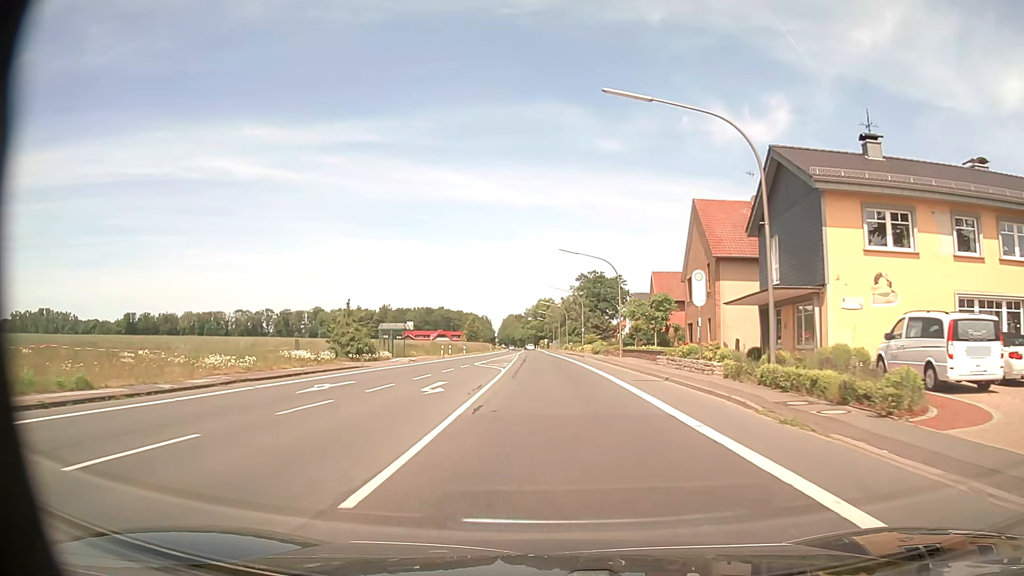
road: primary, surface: asphalt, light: Day
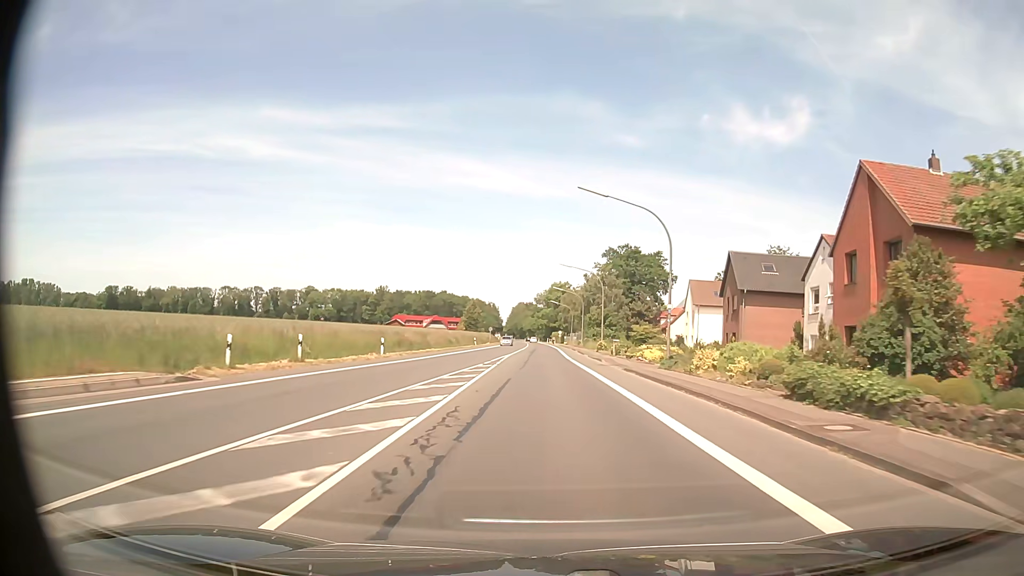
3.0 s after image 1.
(-0.5, +49.8) m; -1°
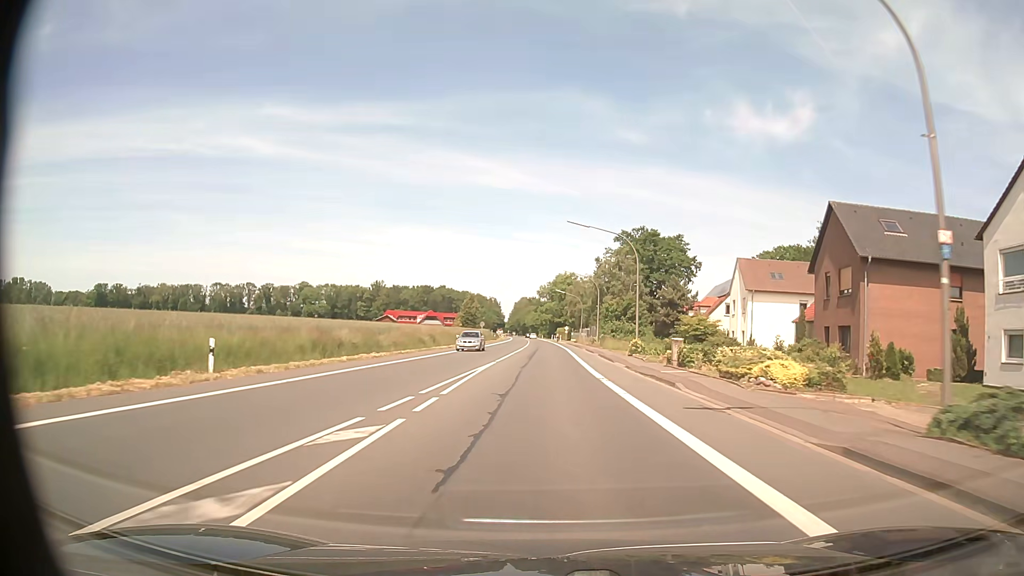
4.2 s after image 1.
(0.0, +21.2) m; 0°
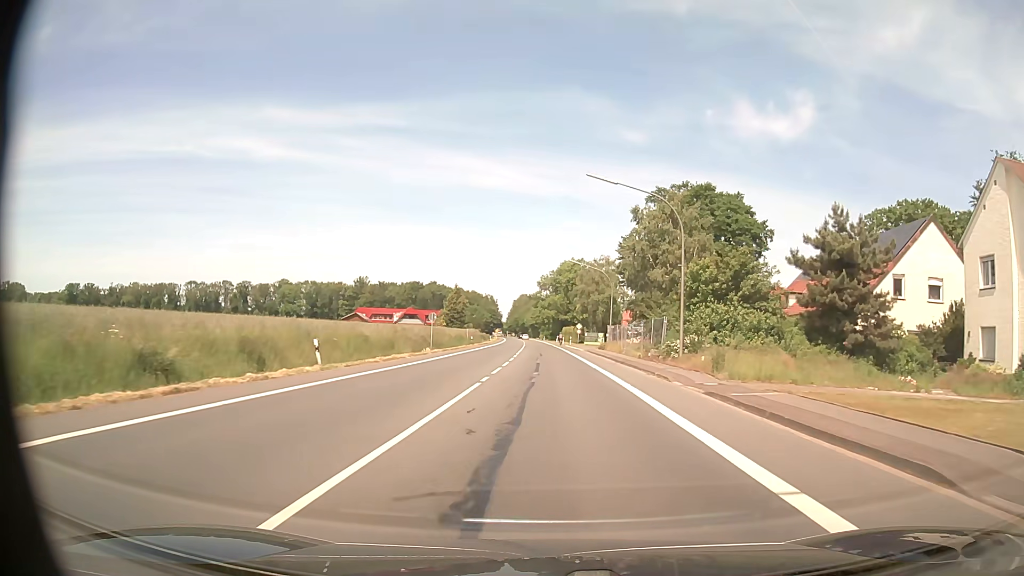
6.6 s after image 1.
(-0.1, +43.0) m; 0°
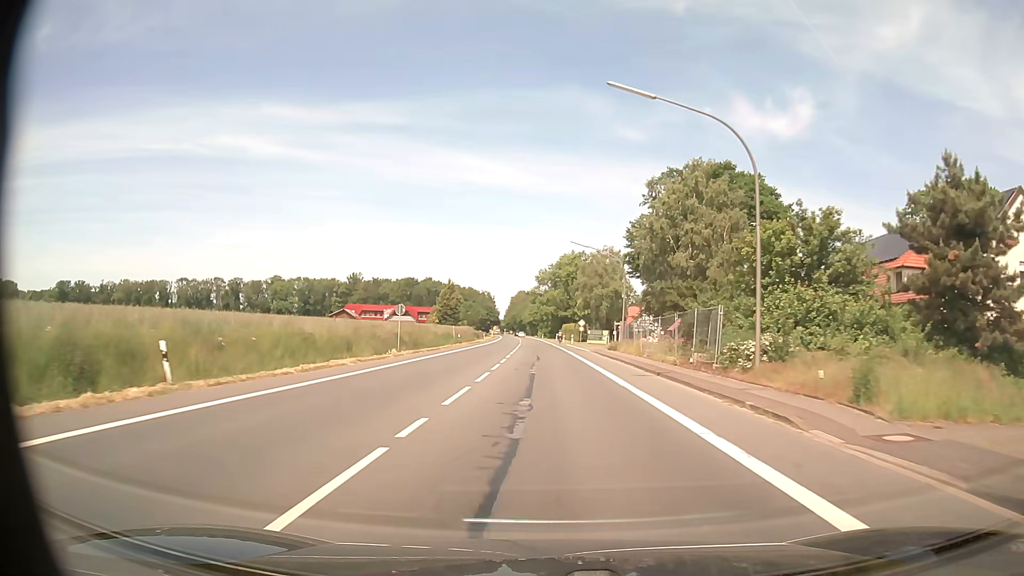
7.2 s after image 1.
(0.0, +10.8) m; 0°
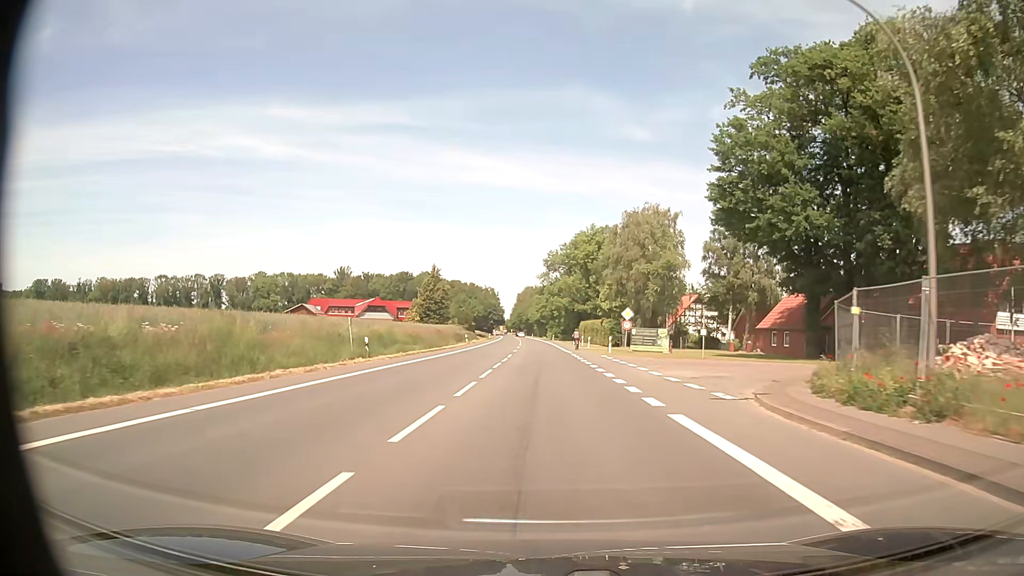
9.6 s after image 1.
(-0.3, +39.8) m; -1°
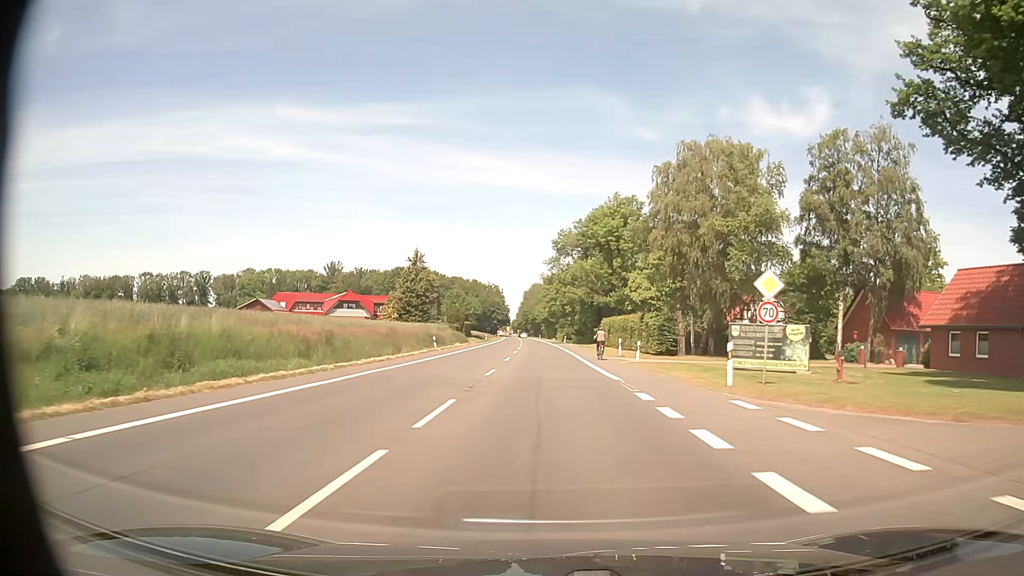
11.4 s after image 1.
(-0.2, +28.9) m; -1°
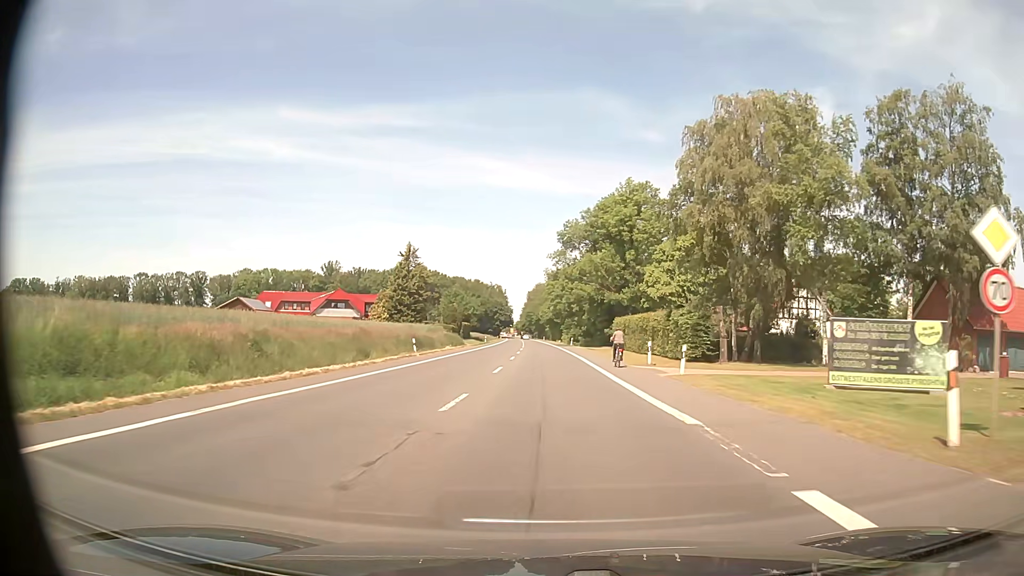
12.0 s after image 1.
(-0.1, +10.1) m; -1°
(0, +10) (0, +20) (0, +30) (0, +40) (0, +50) (0, +60) (0, +70) (-1, +80) (-1, +90) (-1, +100) m
